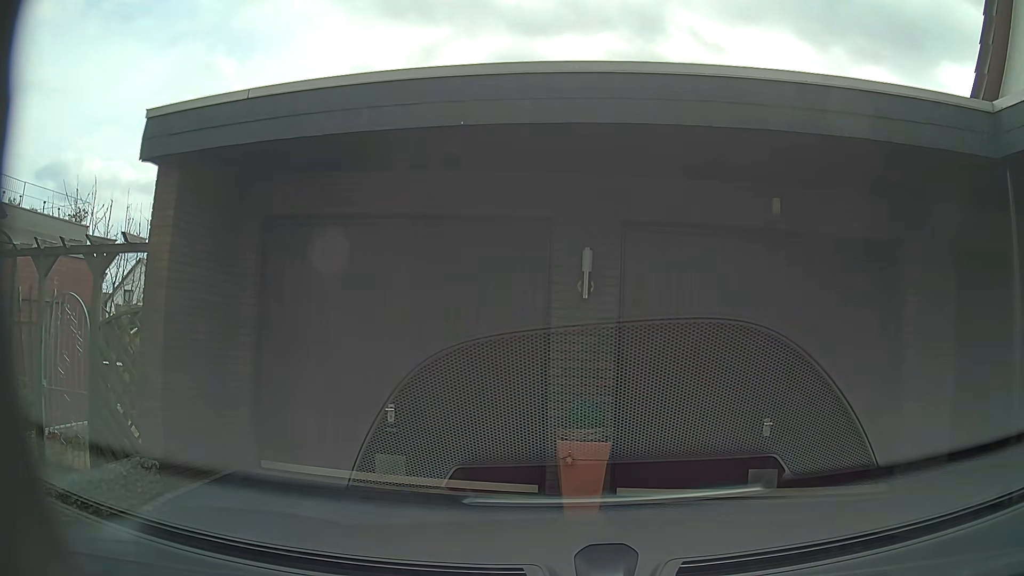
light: Day
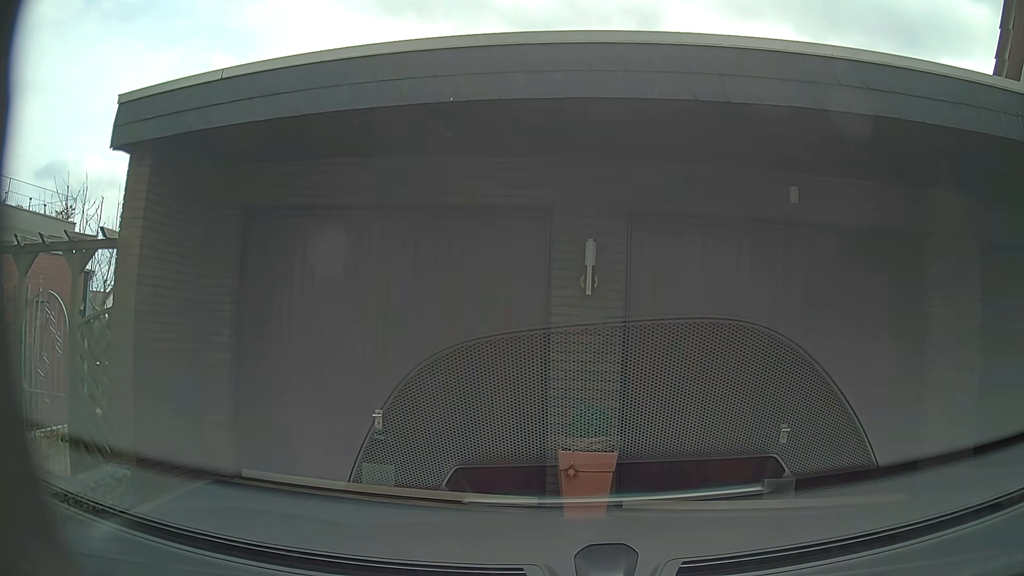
(0.0, +0.4) m; 0°
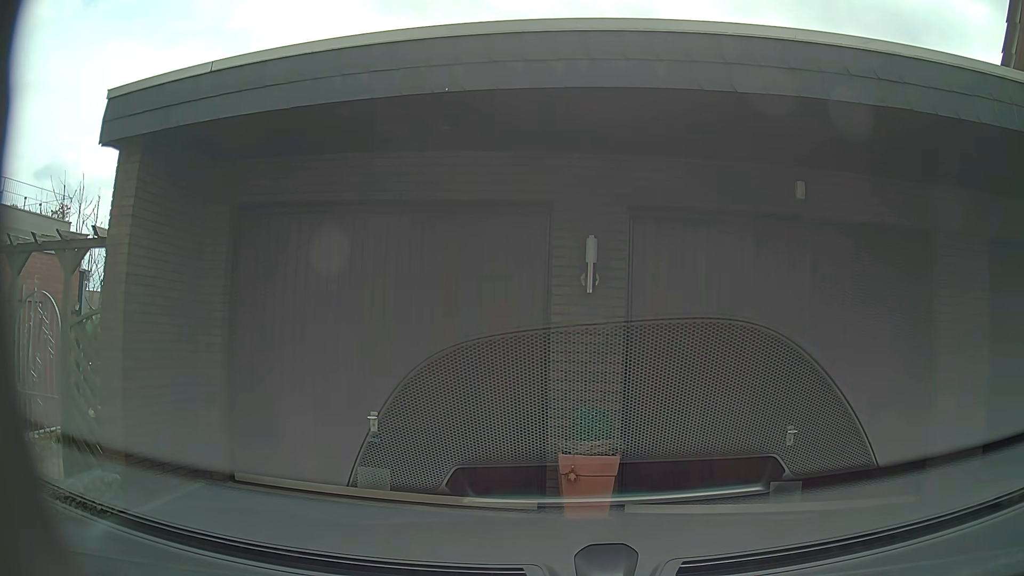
(0.0, +0.1) m; 0°
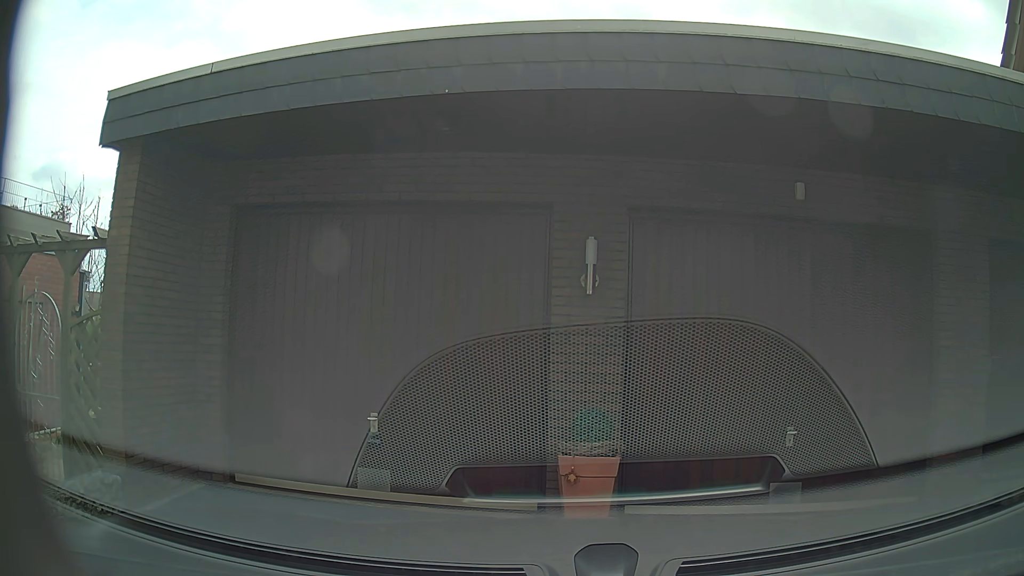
(0.0, +0.1) m; 0°
